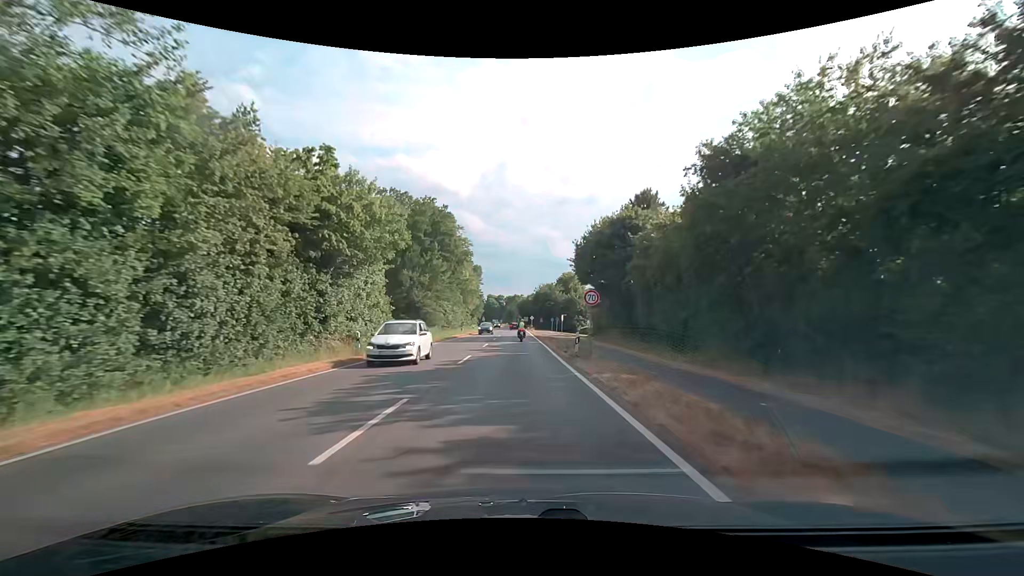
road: secondary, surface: asphalt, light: Day
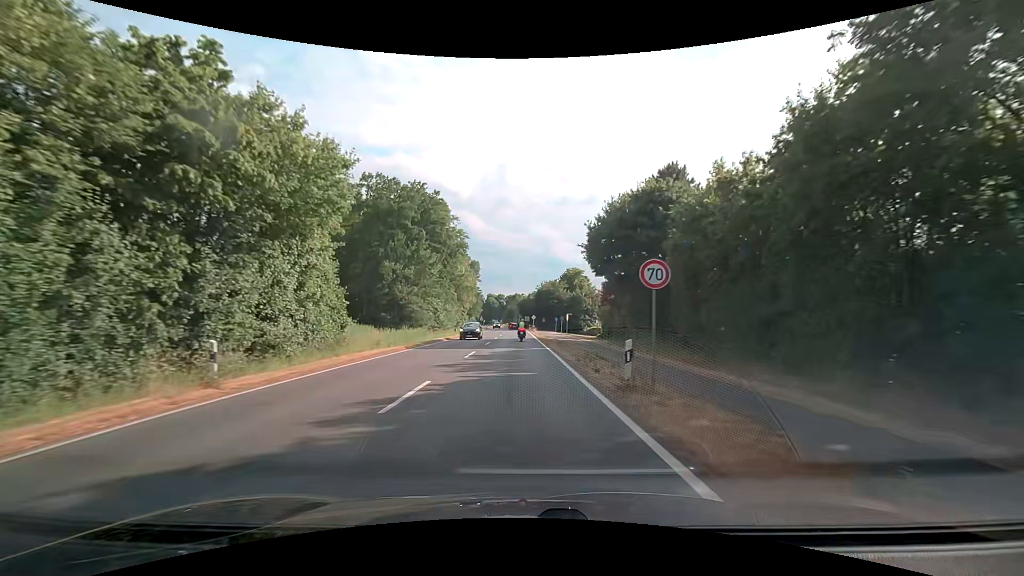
(+0.1, +9.3) m; 0°
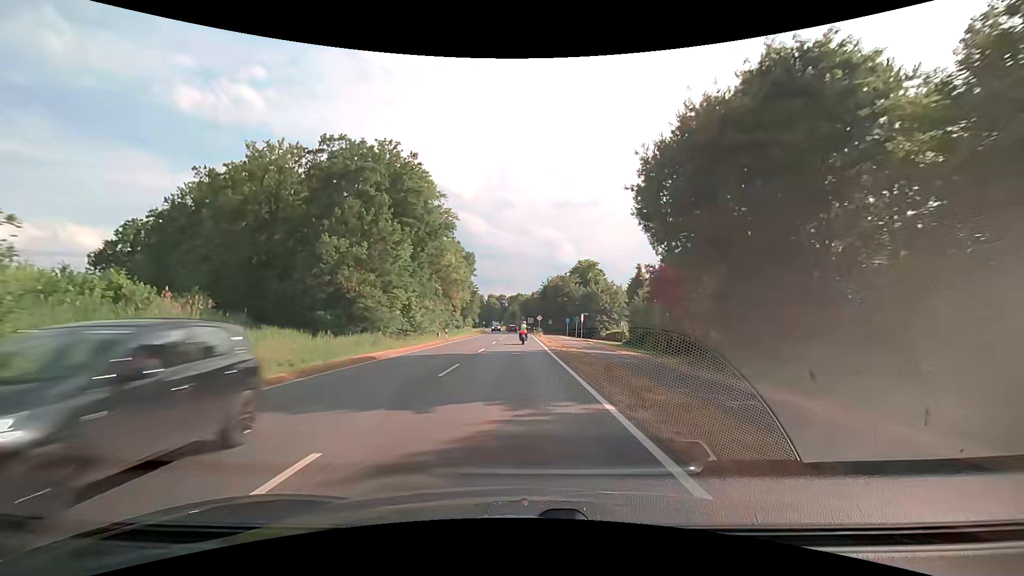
(-0.1, +18.2) m; 0°
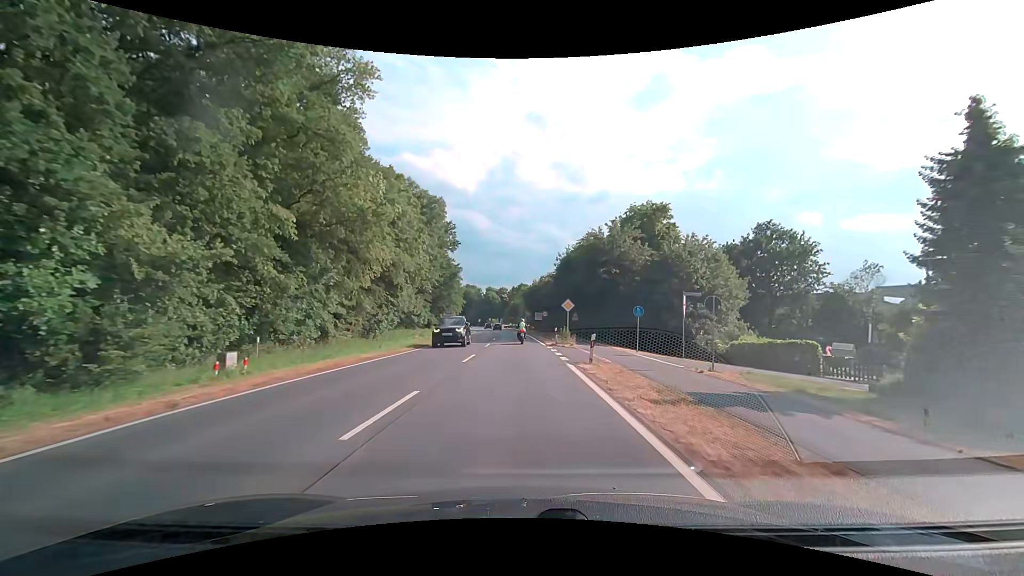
(-0.1, +43.1) m; 0°
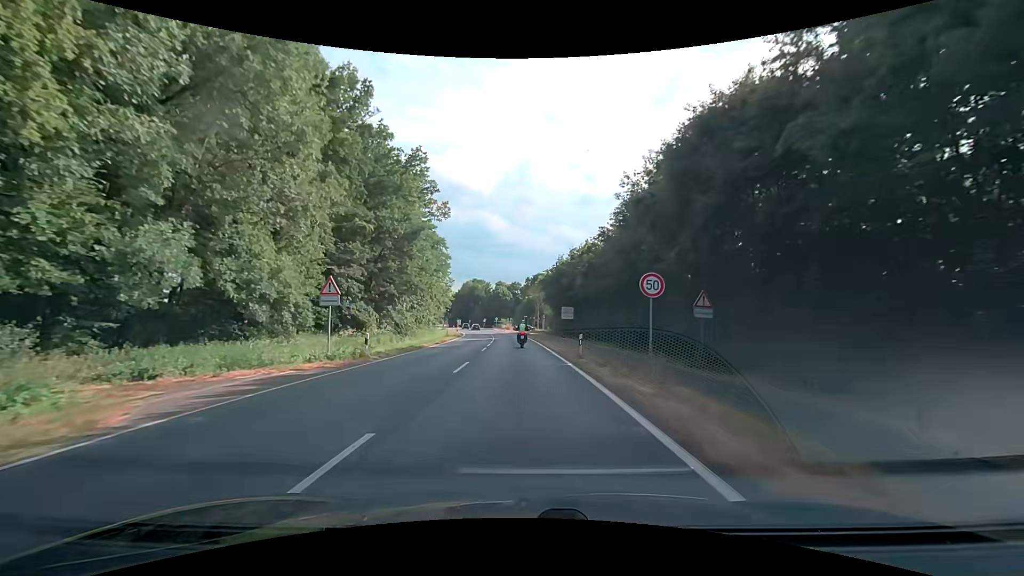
(-0.5, +39.4) m; -1°
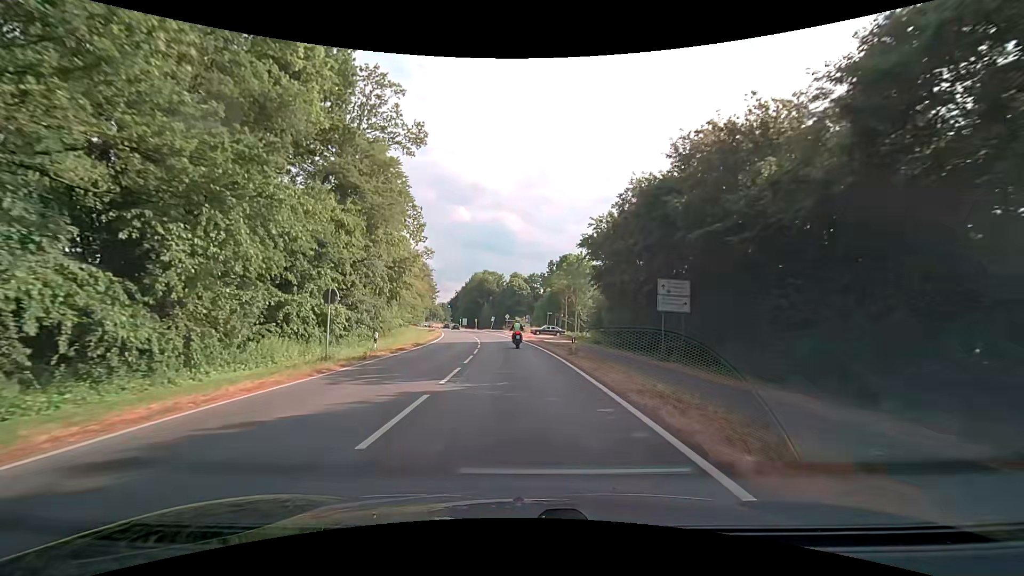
(-0.8, +38.6) m; -2°
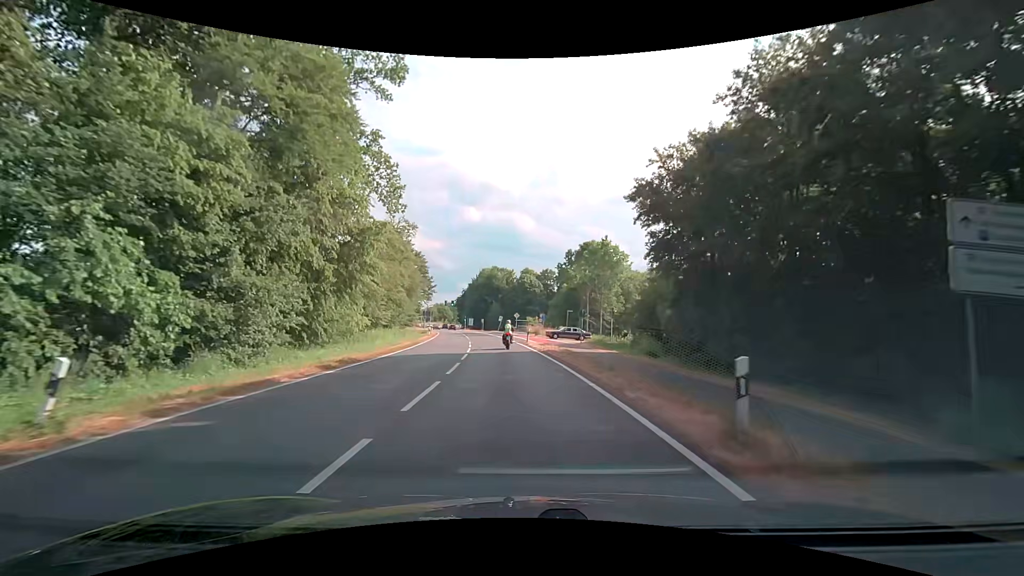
(-0.2, +15.5) m; -2°
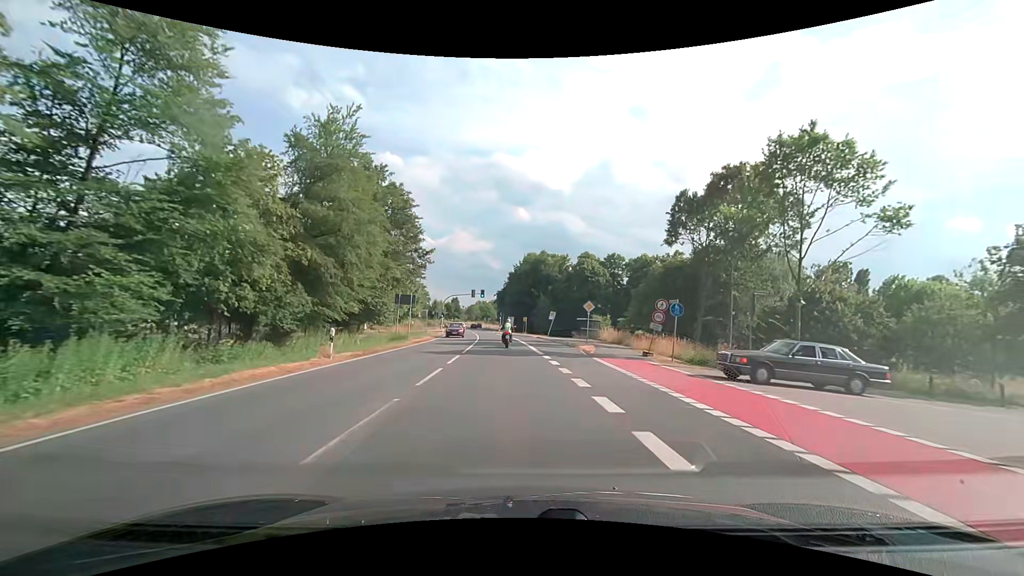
(-1.8, +38.9) m; -6°
(0, +10) (0, +20) (-1, +30) (-1, +40) (-2, +50) (-3, +60) (-4, +70) (-5, +80) (-6, +90) (-7, +100) m
